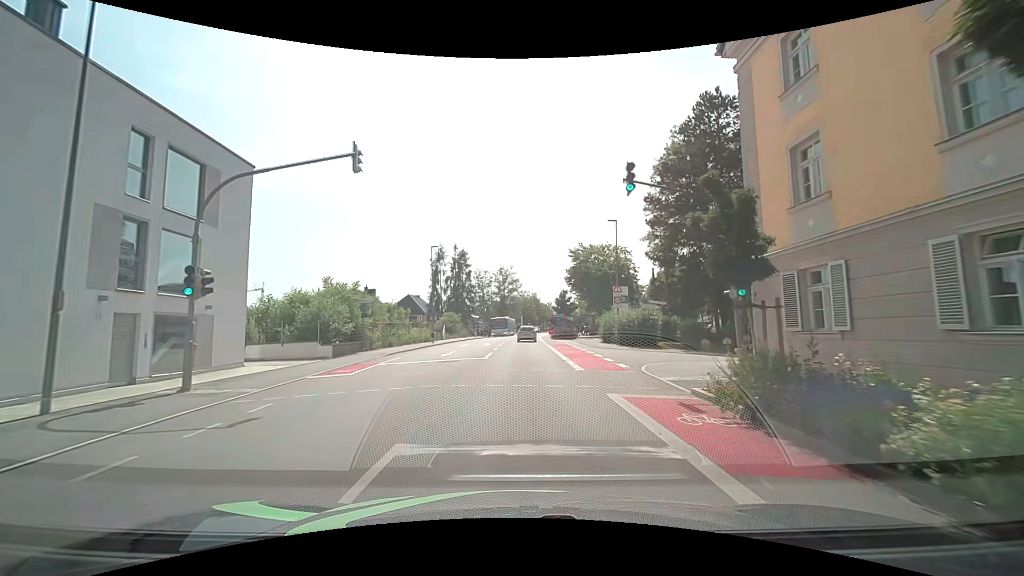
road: tertiary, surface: asphalt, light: Day
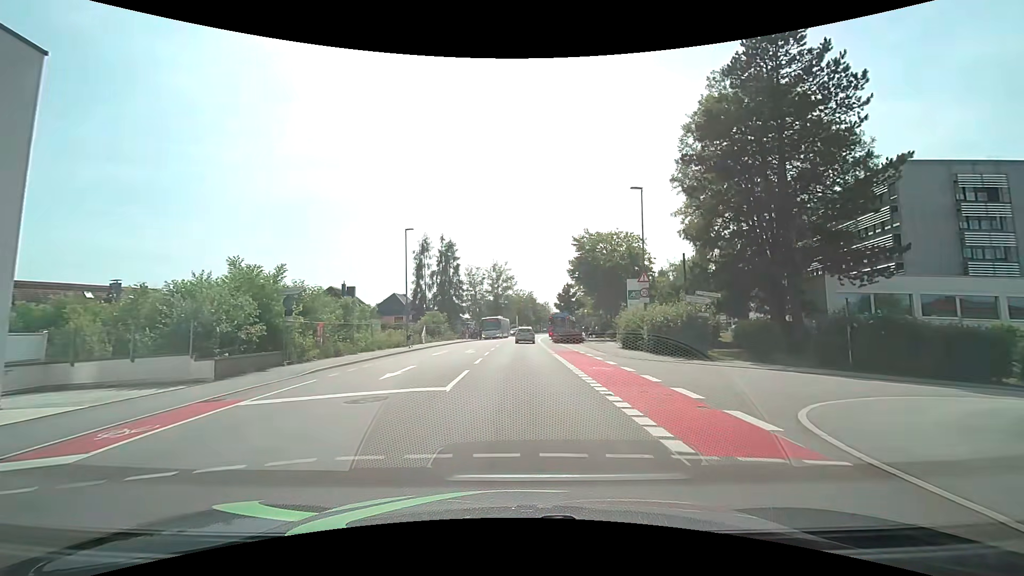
(+0.1, +10.1) m; +1°
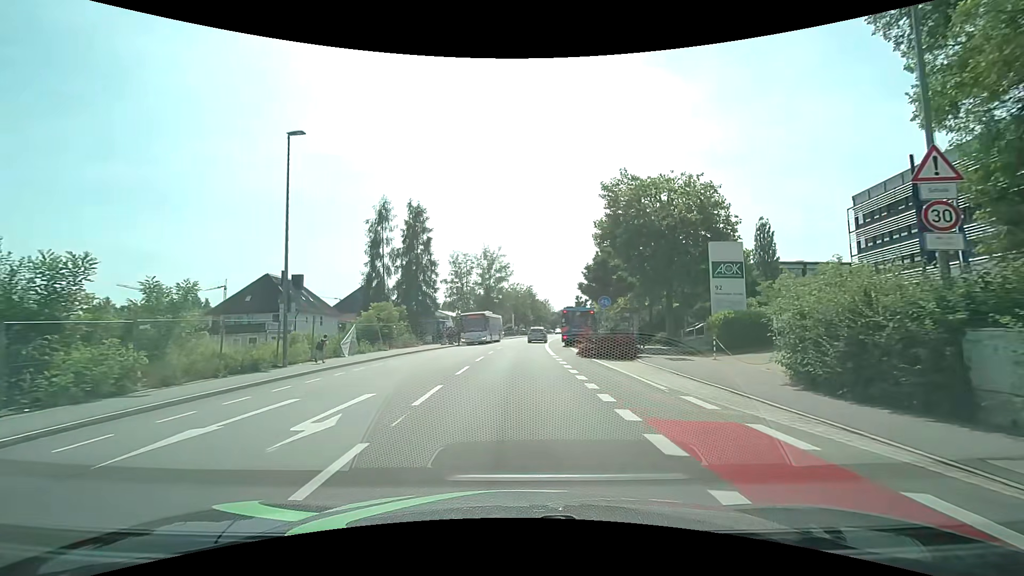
(0.0, +21.9) m; 0°
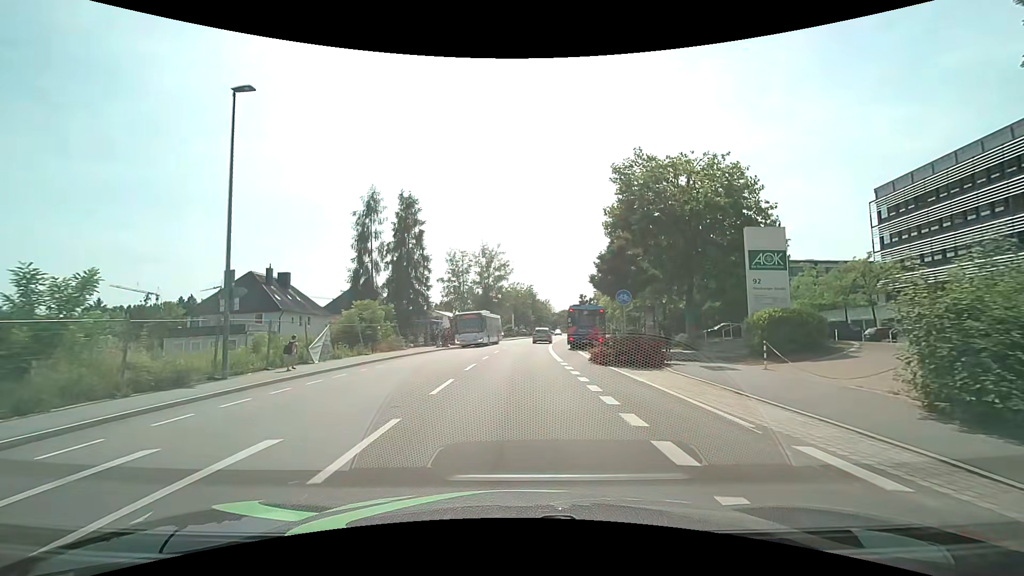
(0.0, +4.3) m; +1°
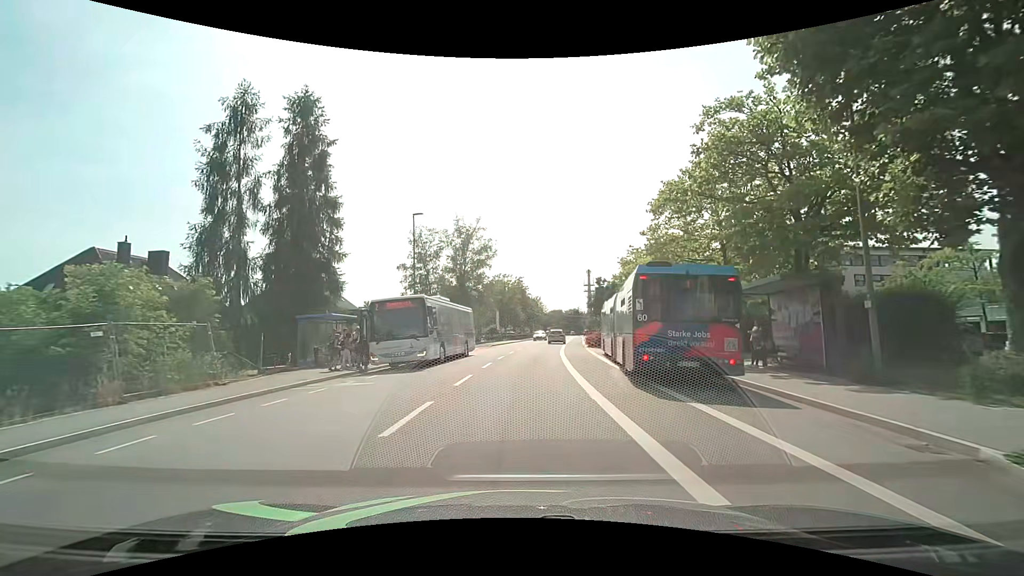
(+0.1, +21.9) m; +1°
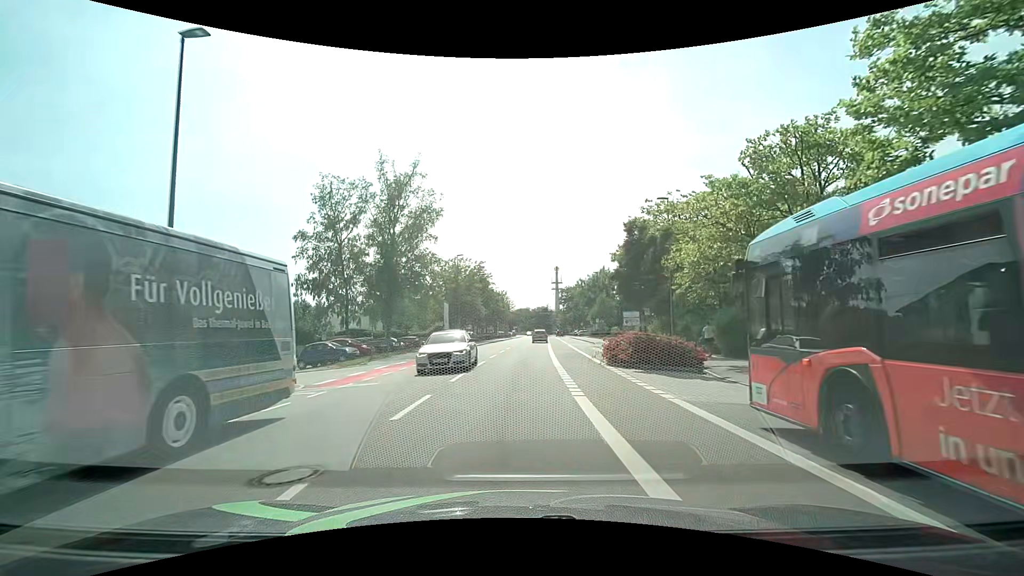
(+0.7, +22.3) m; +4°
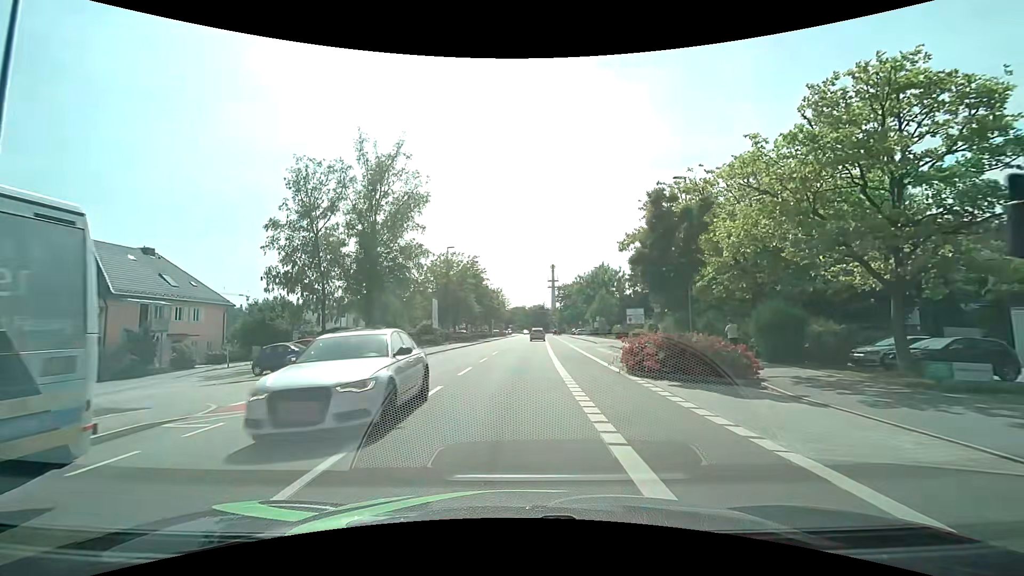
(+0.1, +4.5) m; +1°
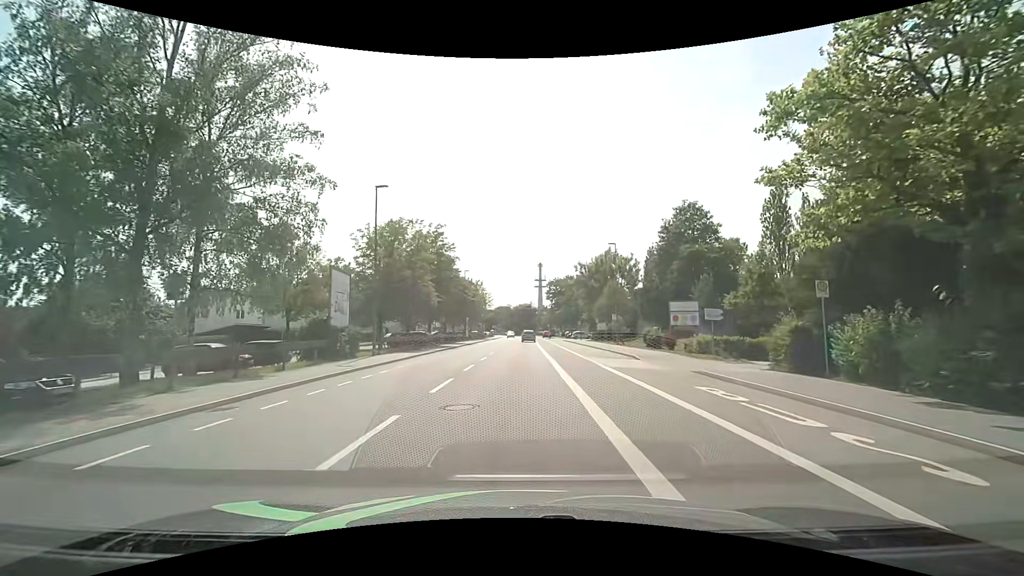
(+0.3, +22.4) m; +1°
(0, +10) (0, +20) (0, +30) (0, +40) (+1, +50) (+1, +60) (+1, +70) (+1, +80) (+2, +90) (+2, +100) m
